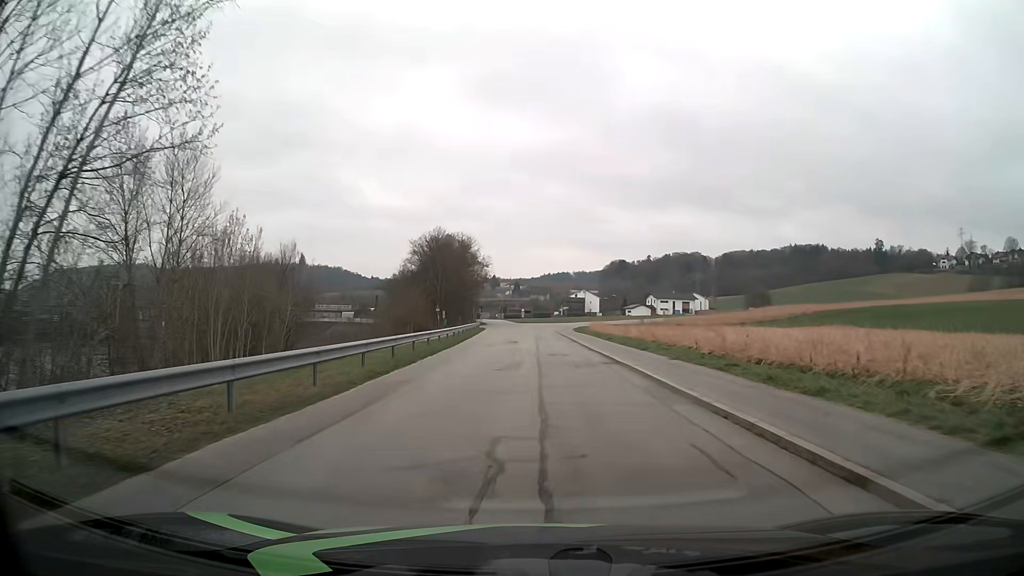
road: residential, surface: asphalt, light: Day
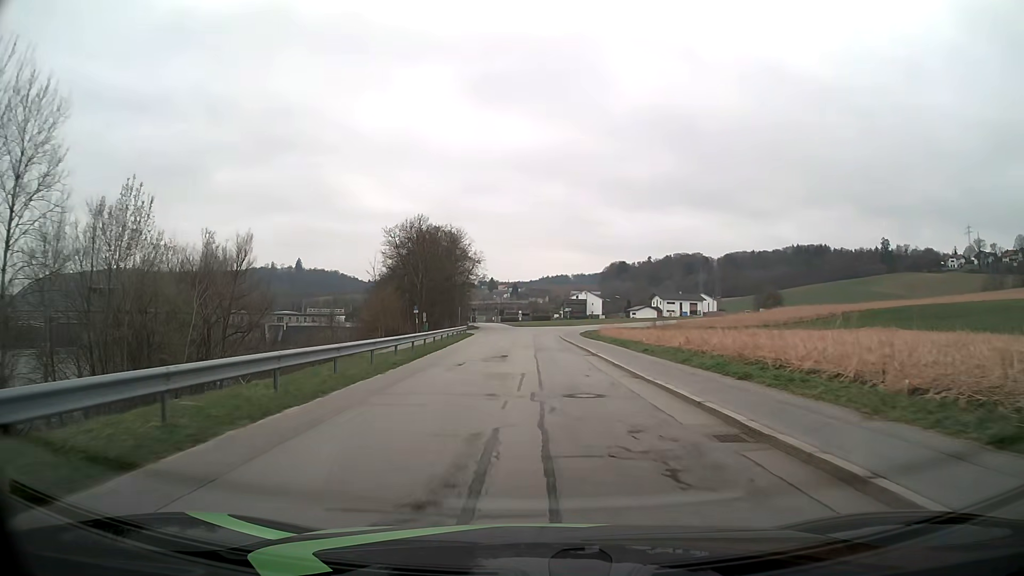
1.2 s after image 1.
(0.0, +13.8) m; 0°
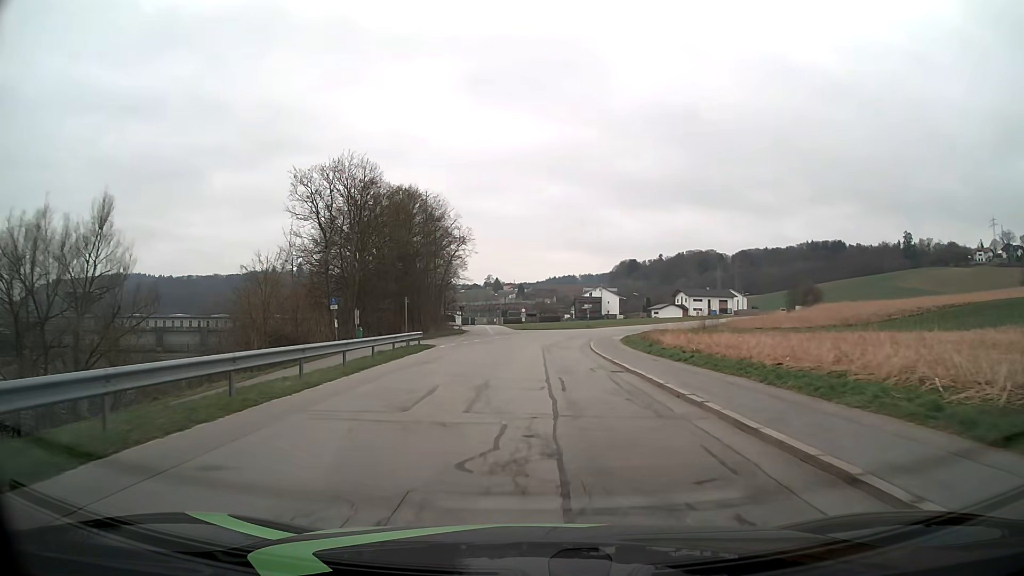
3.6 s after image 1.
(-0.3, +28.8) m; -1°
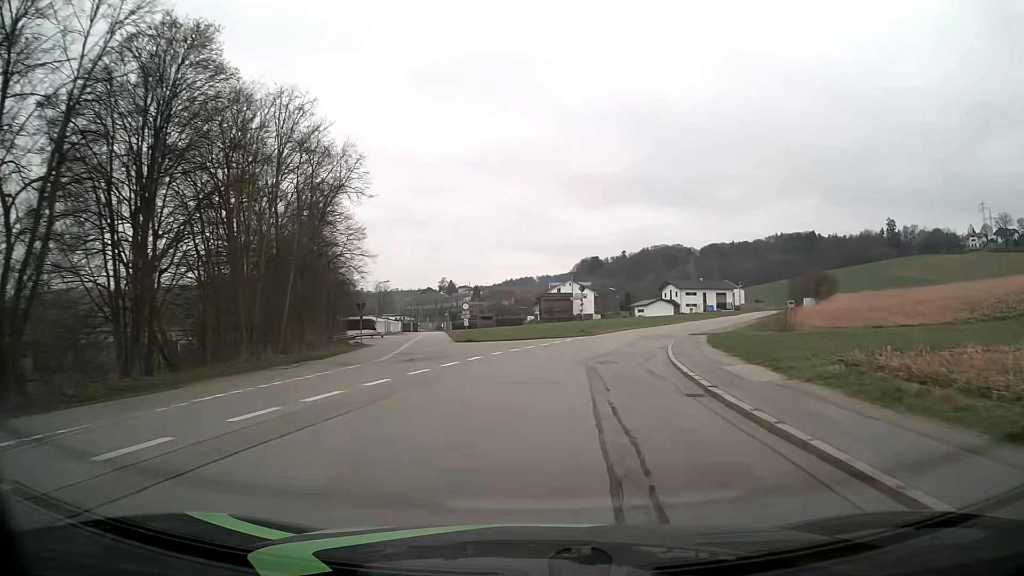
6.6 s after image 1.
(+0.2, +37.1) m; +3°
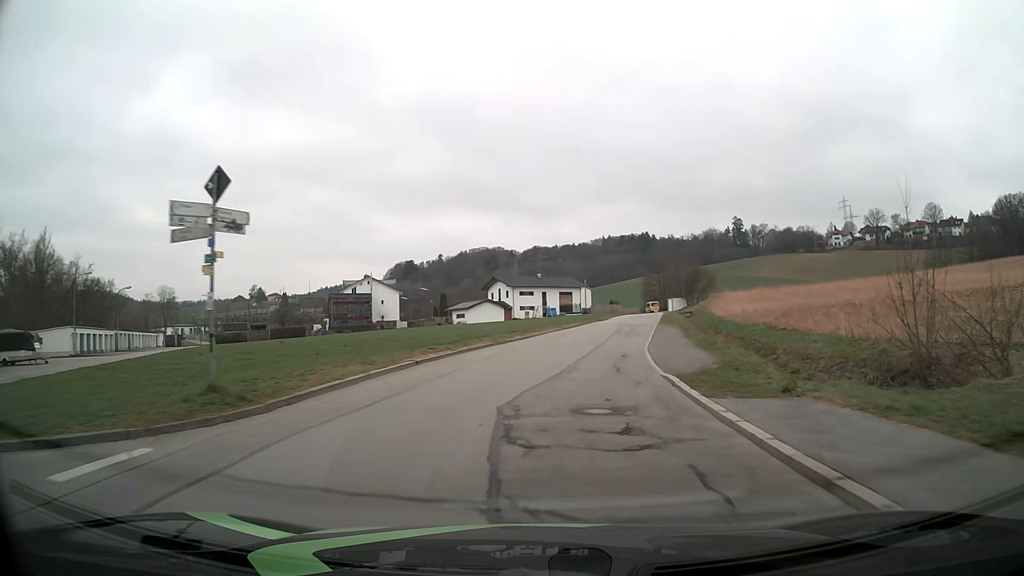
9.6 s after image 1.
(+4.9, +37.1) m; +16°
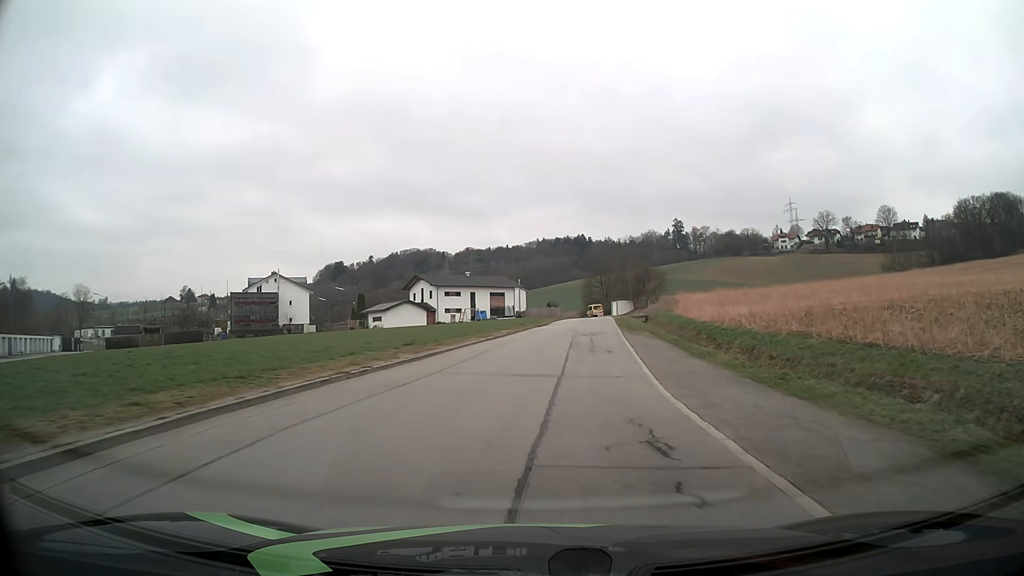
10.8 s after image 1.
(+0.8, +15.0) m; +6°
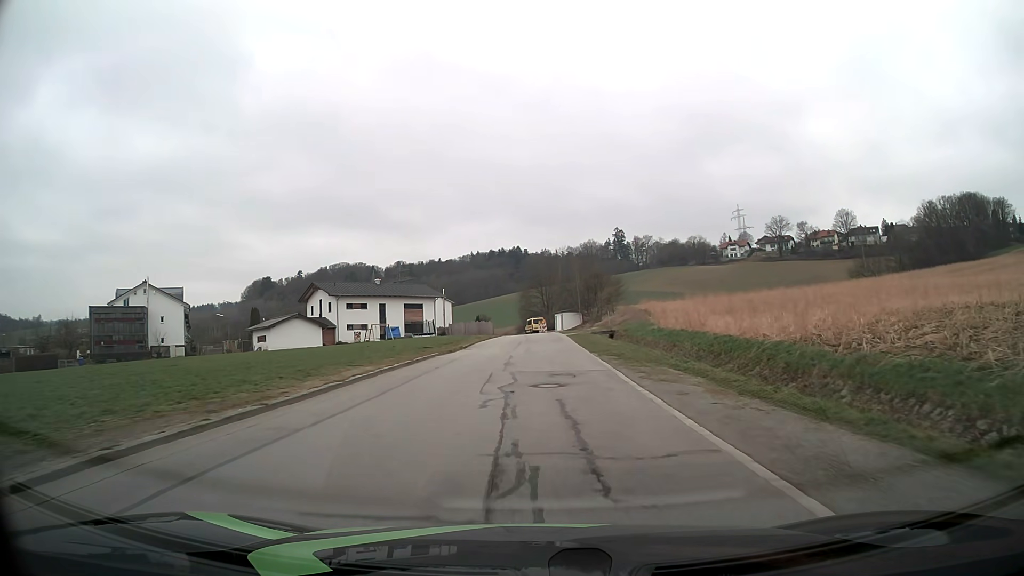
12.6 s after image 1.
(+1.1, +22.5) m; +5°
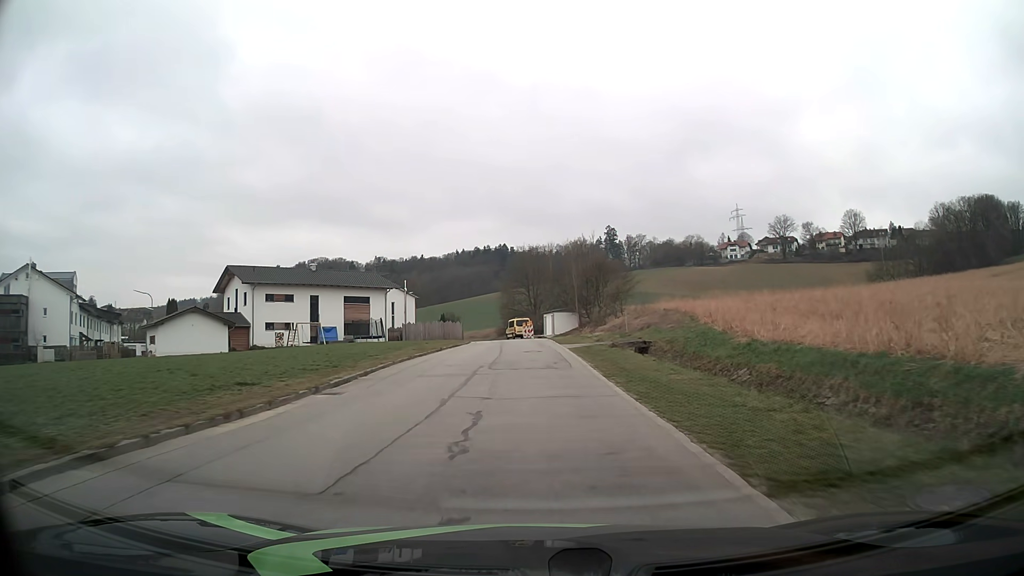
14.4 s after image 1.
(+0.4, +22.5) m; +1°
(0, +10) (0, +20) (0, +30) (-1, +40) (-2, +50) (-3, +60) (-4, +70) (-6, +80) (-8, +89) (-11, +99) m
